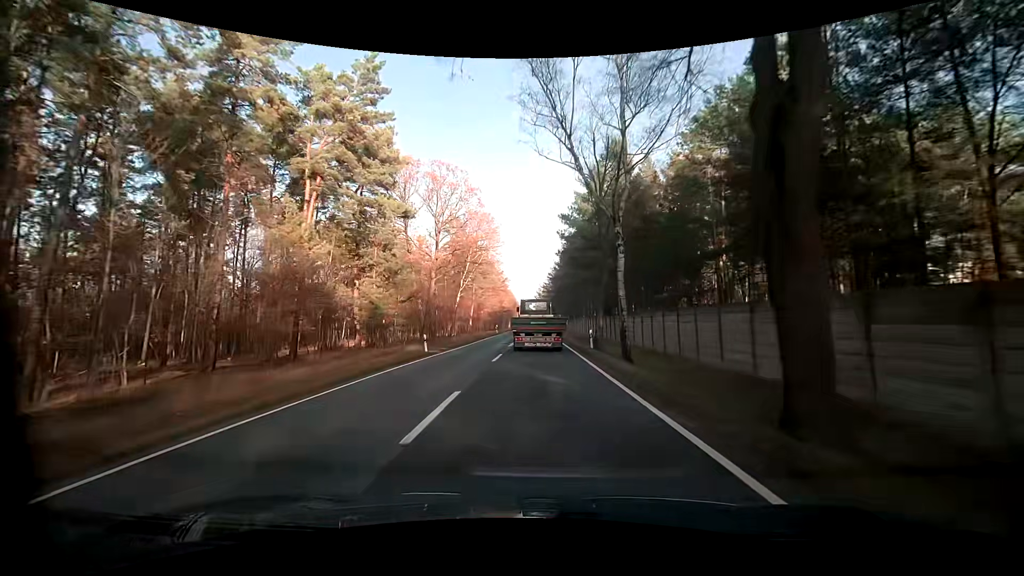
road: primary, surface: asphalt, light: Day
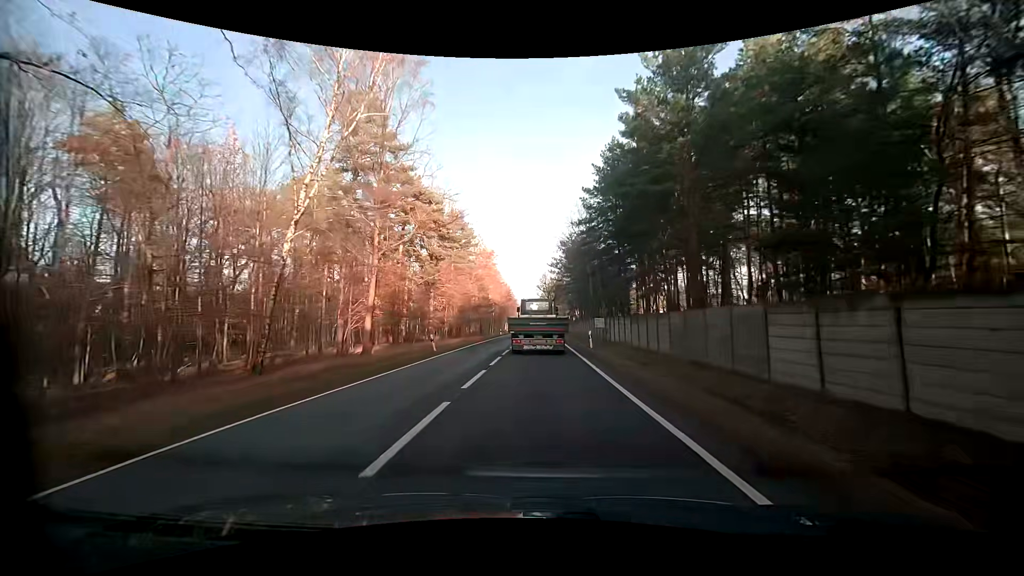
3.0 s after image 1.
(0.0, +48.8) m; 0°
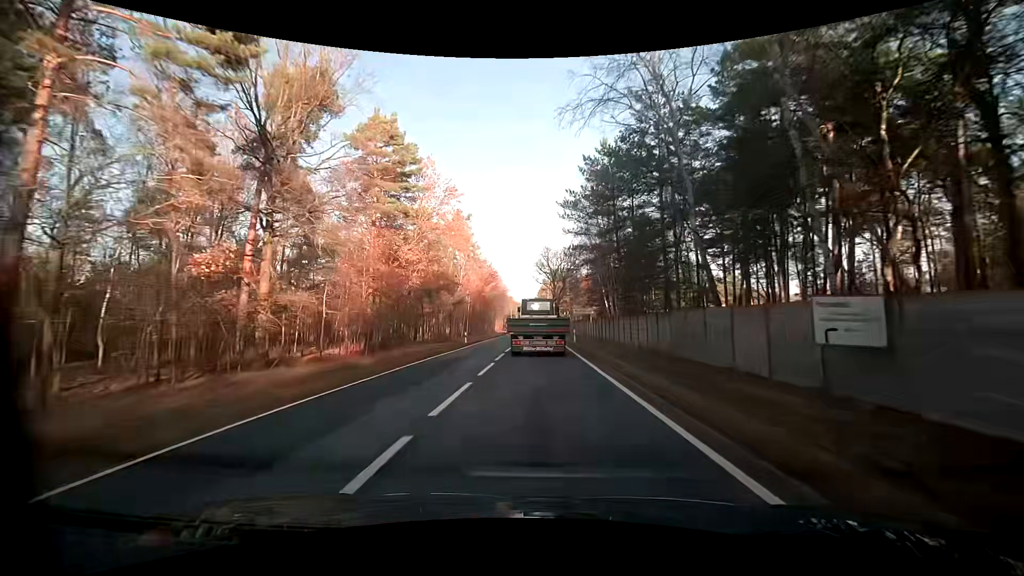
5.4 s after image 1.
(0.0, +38.0) m; +1°
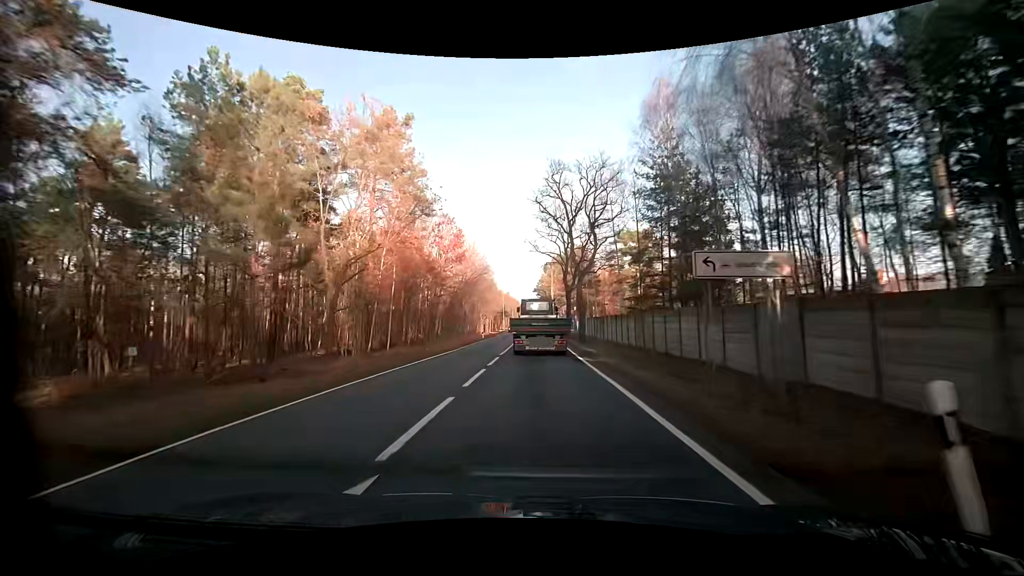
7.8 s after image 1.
(-0.4, +37.2) m; 0°
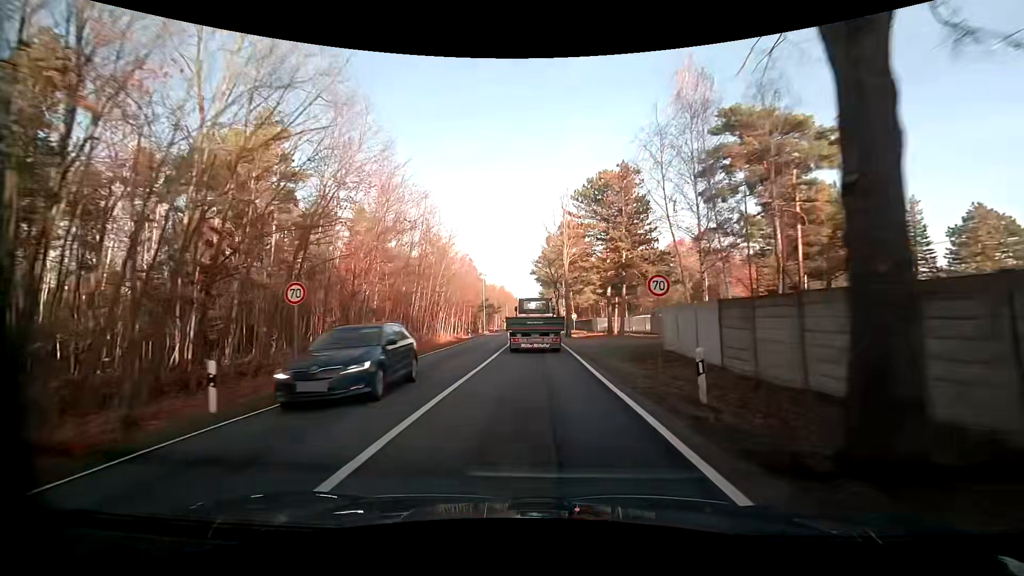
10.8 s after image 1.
(-0.1, +46.0) m; 0°
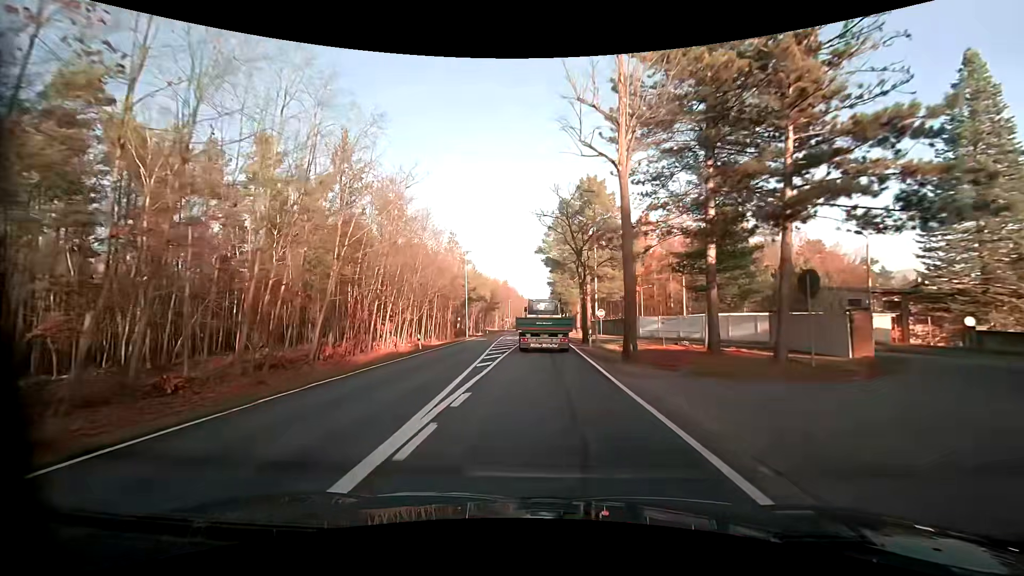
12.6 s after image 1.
(-0.2, +27.4) m; -1°
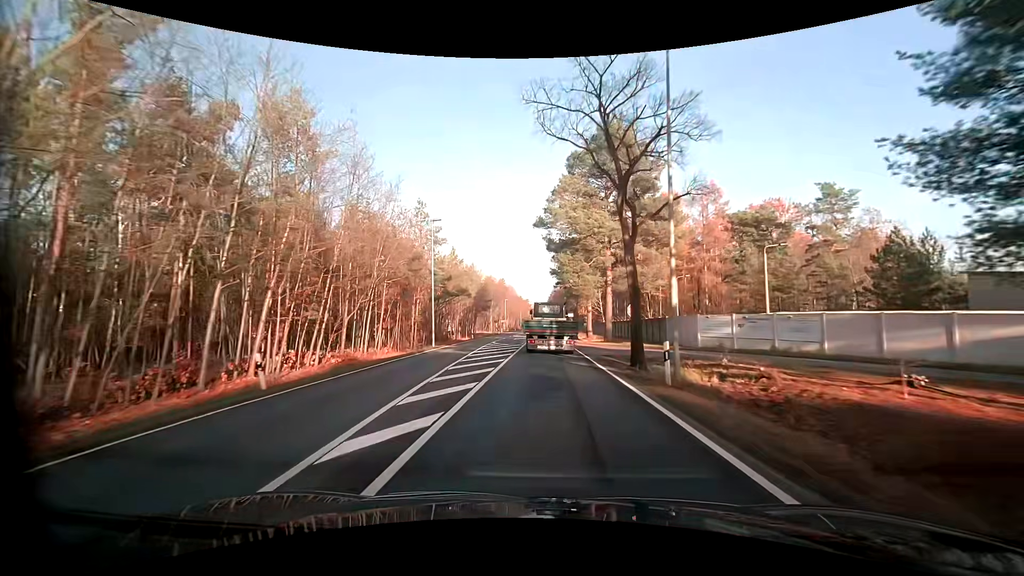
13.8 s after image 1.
(0.0, +18.0) m; 0°
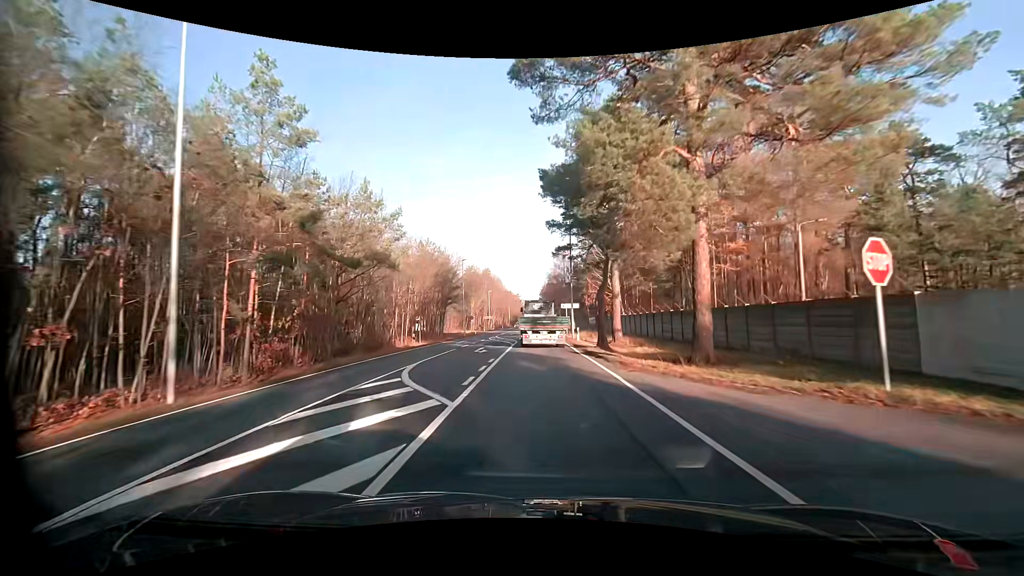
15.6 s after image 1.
(+0.2, +26.7) m; +1°
(0, +10) (0, +20) (0, +30) (0, +40) (-1, +50) (-1, +60) (-1, +70) (-1, +80) (-1, +90) (-1, +100) m
